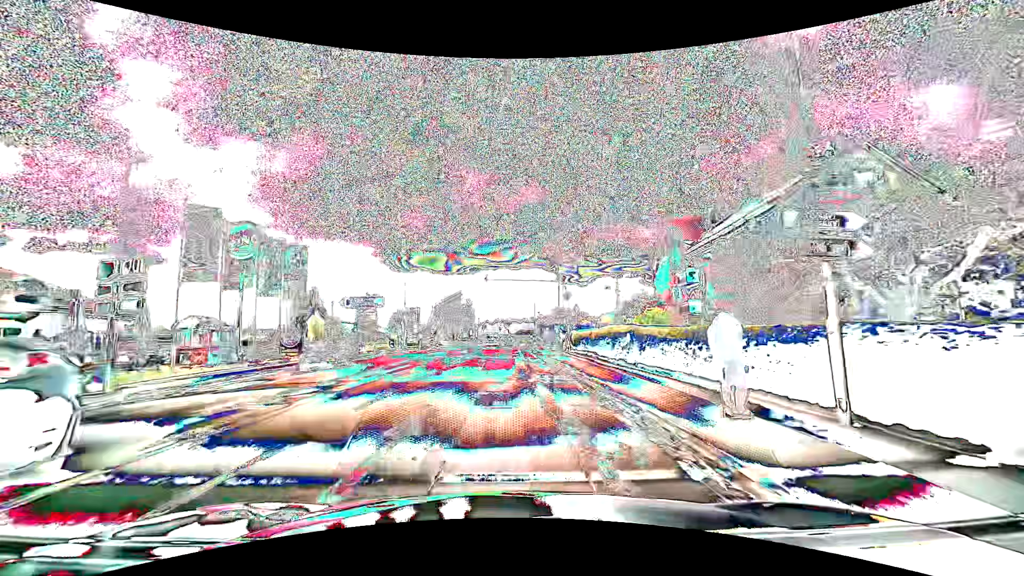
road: tertiary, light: Day
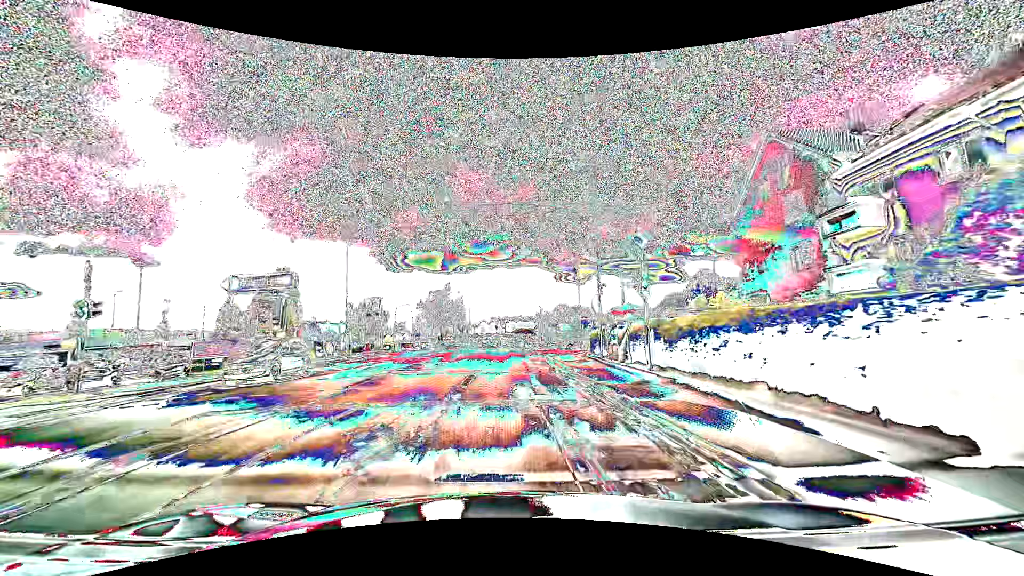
(+0.1, +21.5) m; +1°
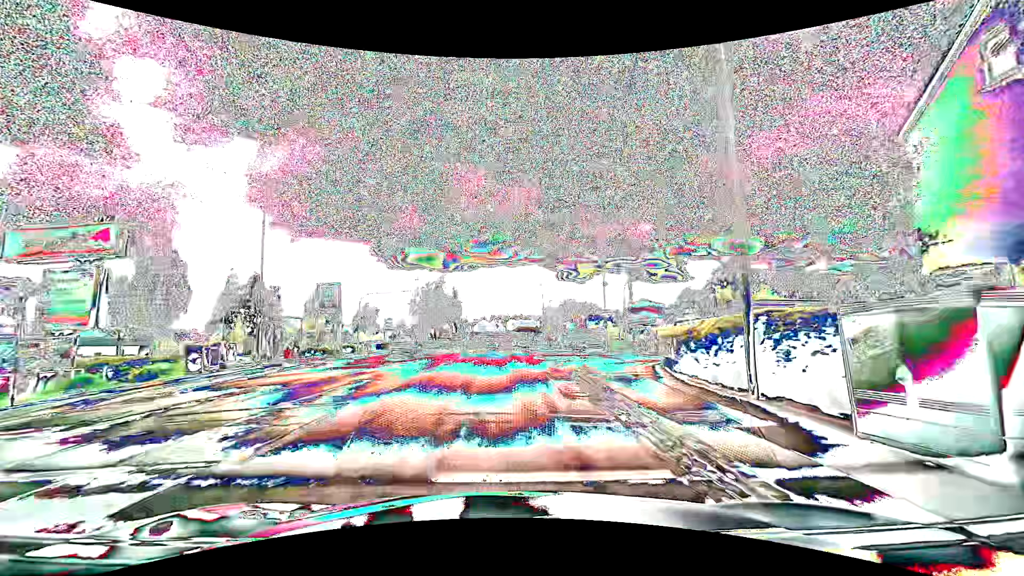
(0.0, +14.6) m; 0°
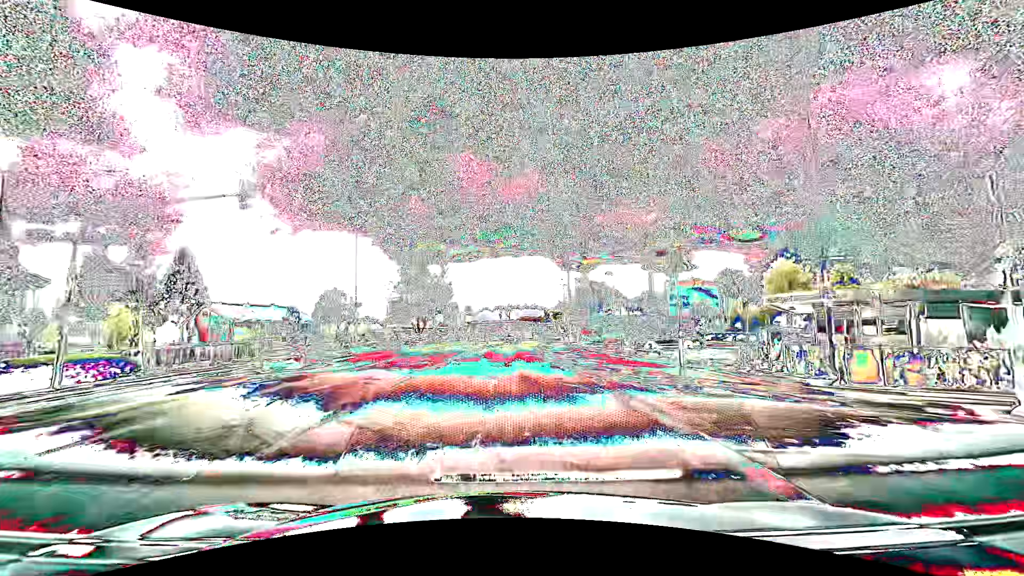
(+0.1, +29.9) m; 0°
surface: asphalt
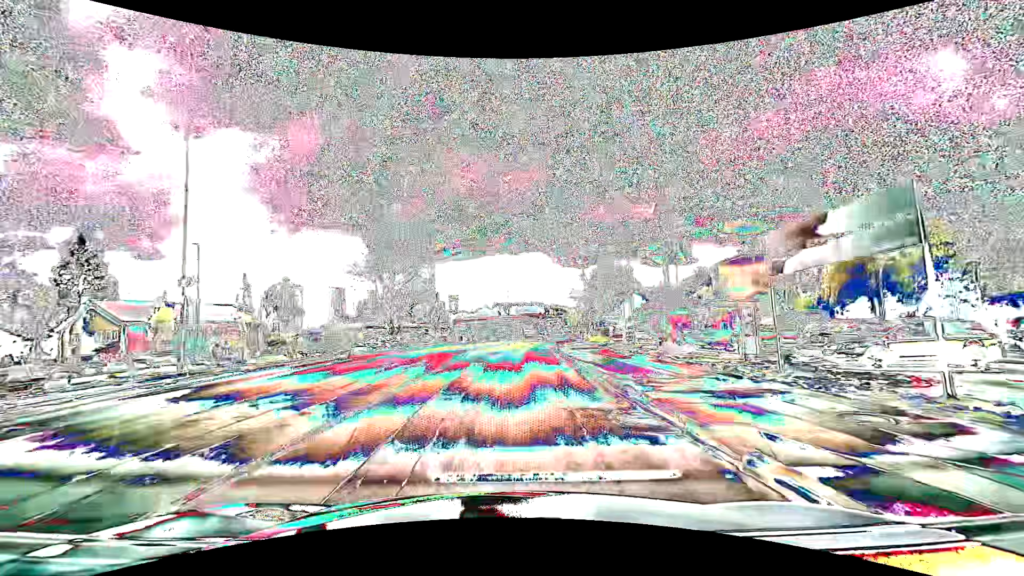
(-0.1, +22.9) m; 0°
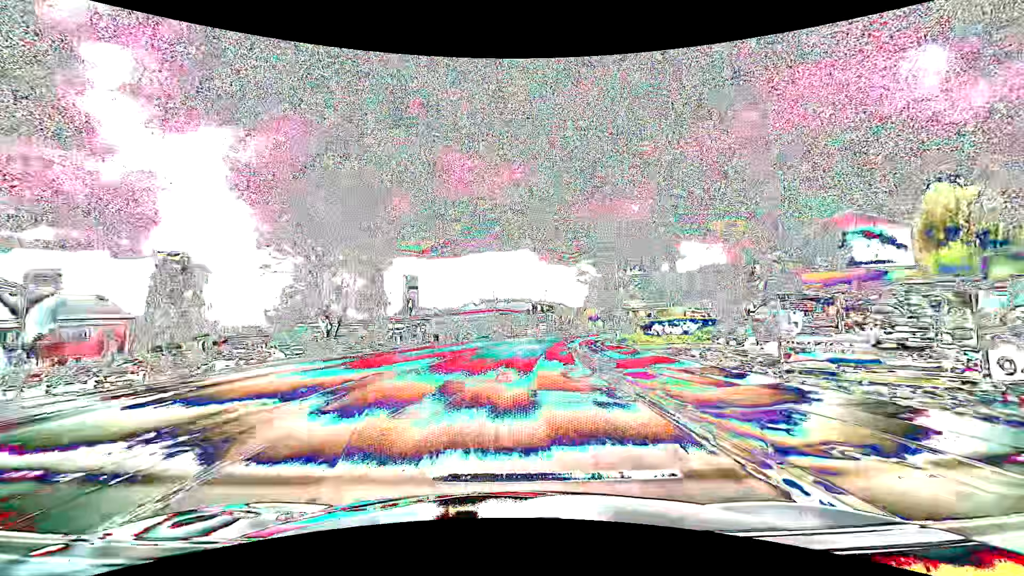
(+0.1, +23.0) m; +1°
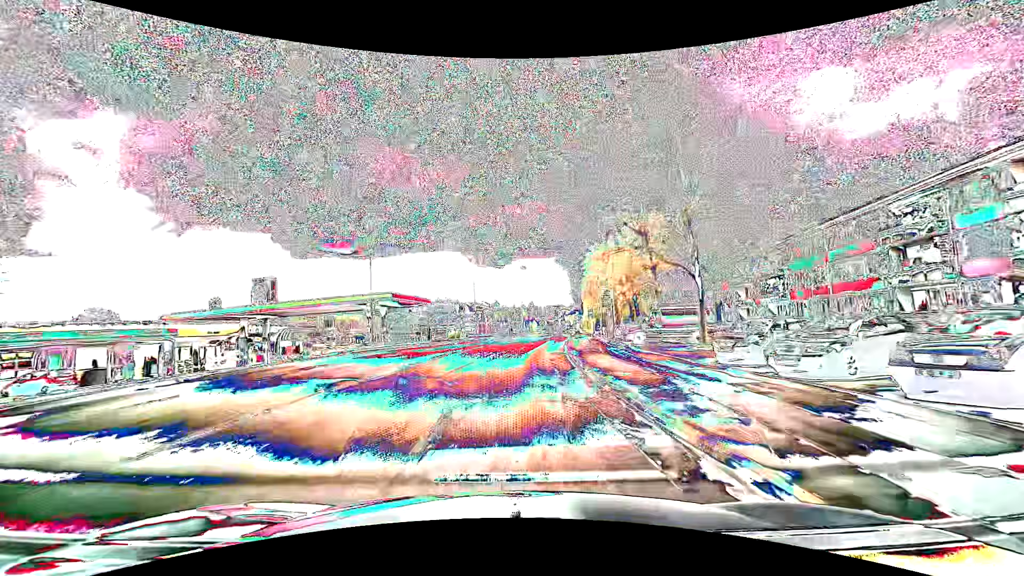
(+2.5, +38.3) m; +8°
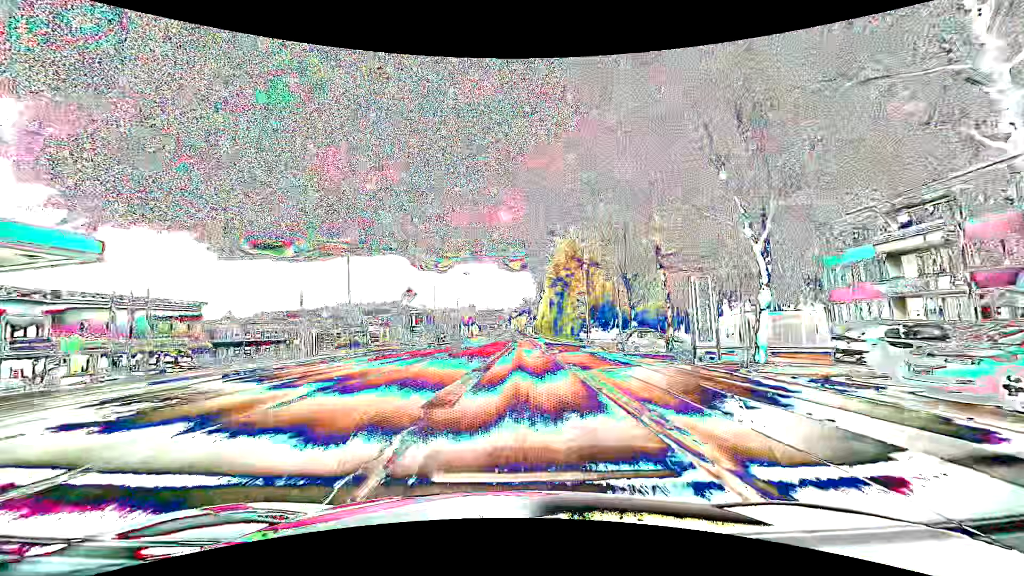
(+2.6, +38.1) m; +6°
(0, +10) (+1, +20) (+1, +30) (+1, +40) (+2, +50) (+2, +60) (+3, +70) (+3, +80) (+3, +90) (+3, +100) m
